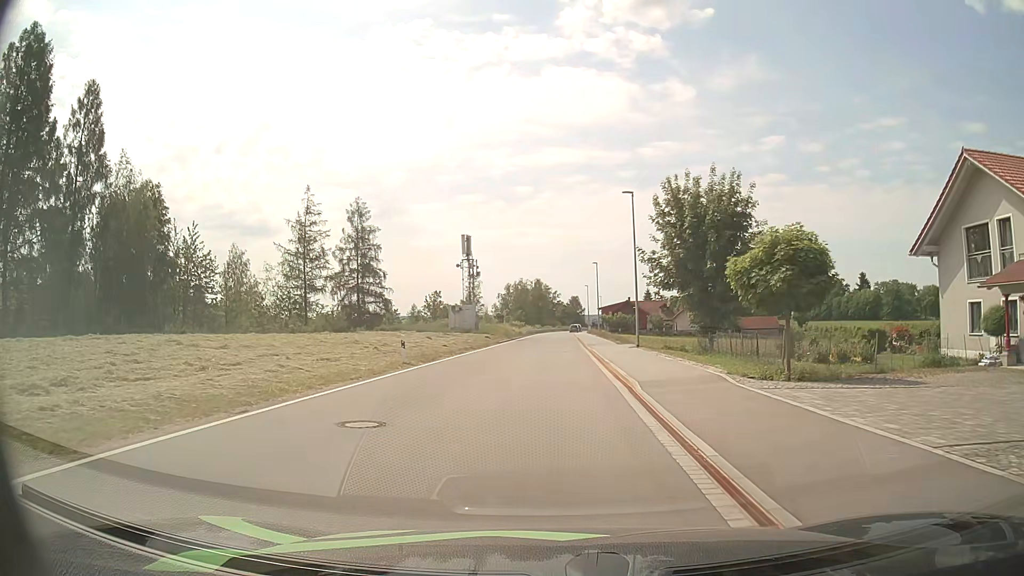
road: unclassified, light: Day
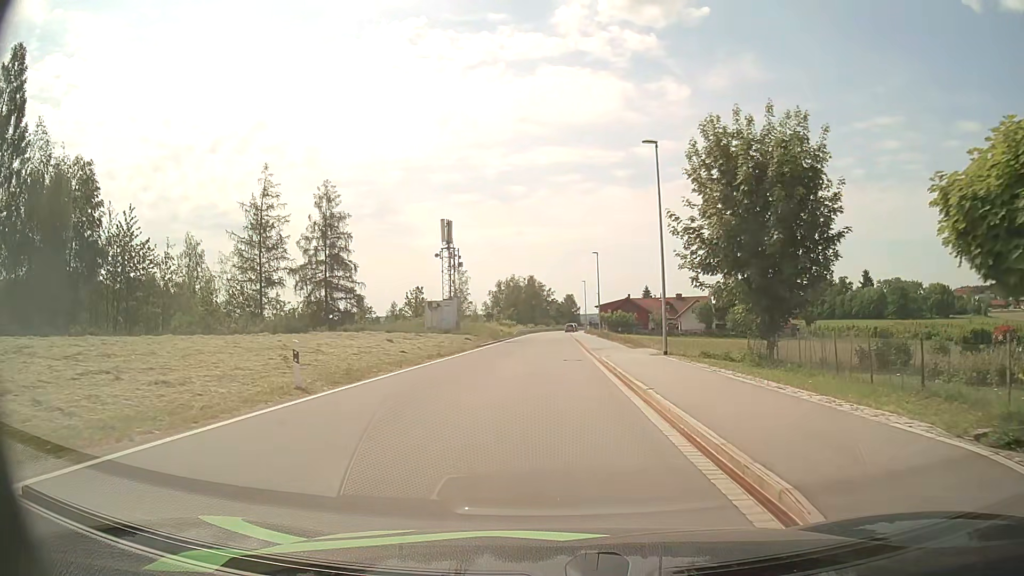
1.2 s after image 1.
(0.0, +9.9) m; +1°
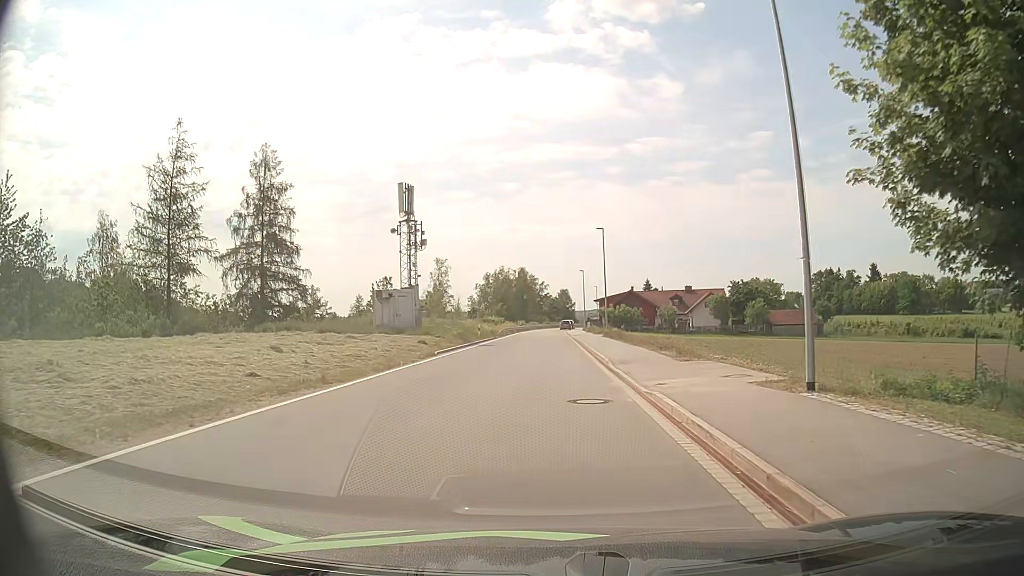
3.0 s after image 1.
(+0.1, +14.8) m; 0°
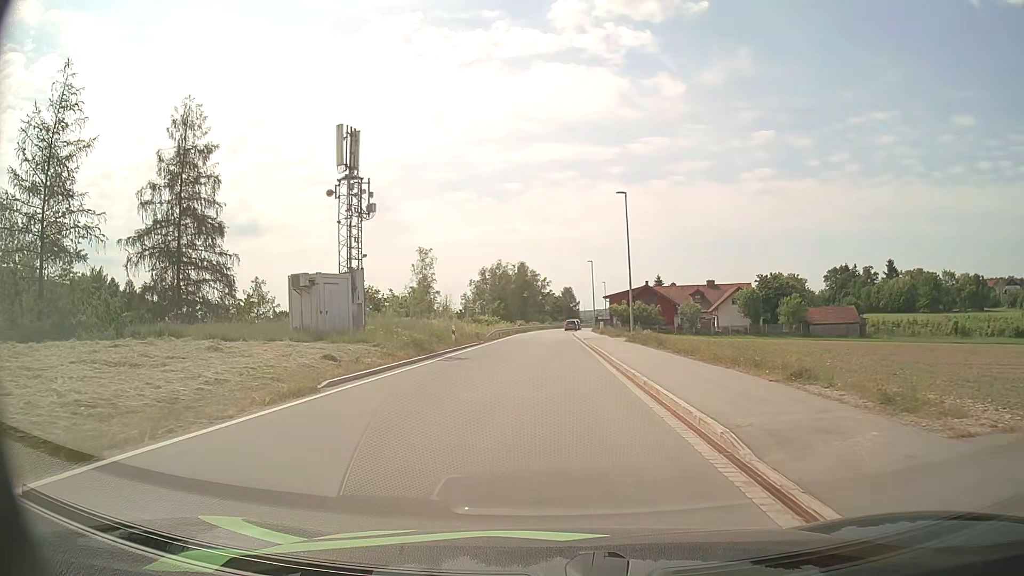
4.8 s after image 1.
(0.0, +14.3) m; 0°
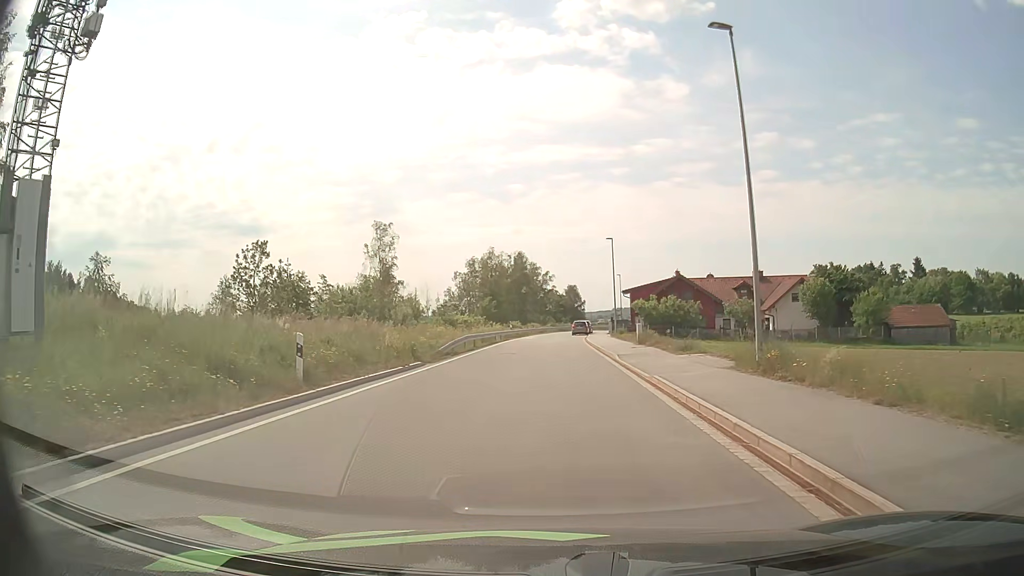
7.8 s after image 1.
(-0.1, +22.2) m; 0°
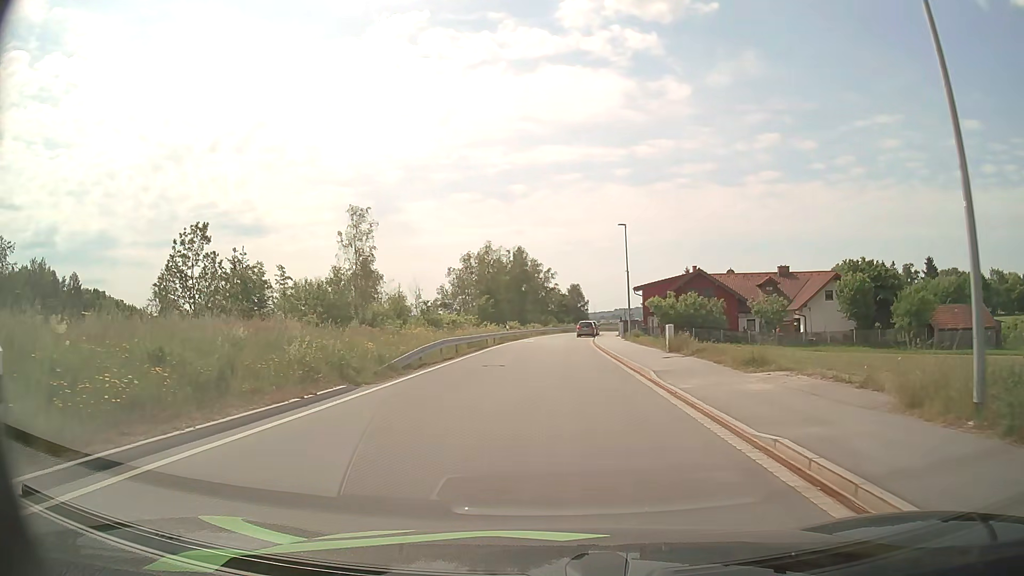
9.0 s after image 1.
(0.0, +8.3) m; 0°
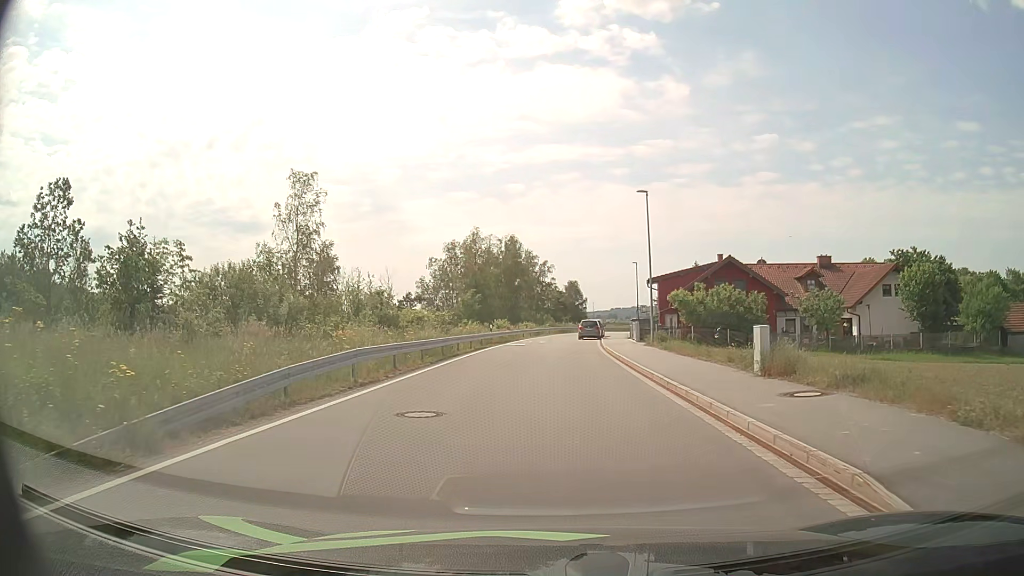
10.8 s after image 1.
(0.0, +12.0) m; 0°
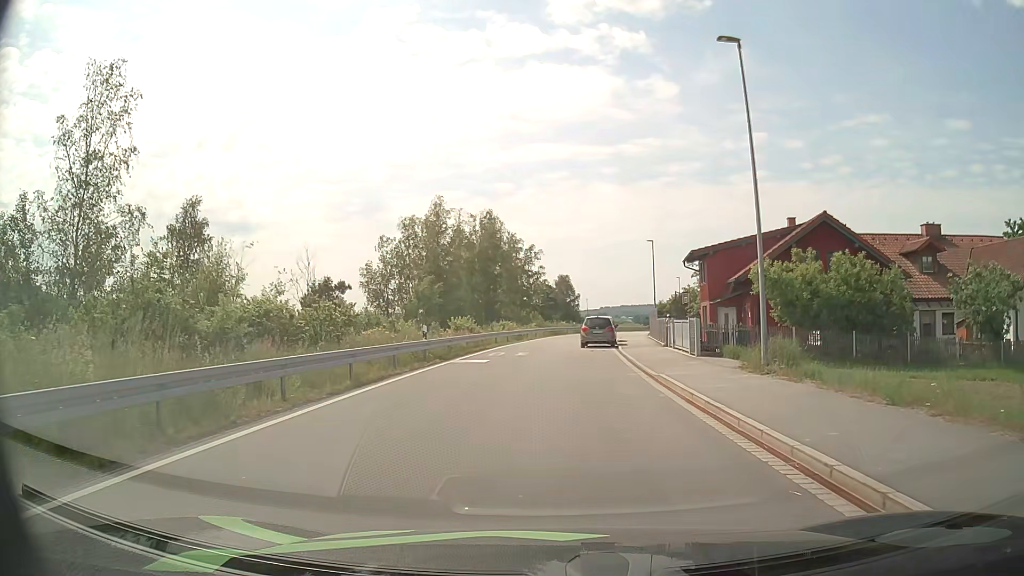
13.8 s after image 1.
(+0.2, +20.1) m; +1°
(0, +10) (0, +20) (0, +30) (0, +40) (+1, +50) (+3, +60) (+6, +69) (+9, +79) (+12, +89) (+14, +98) m
